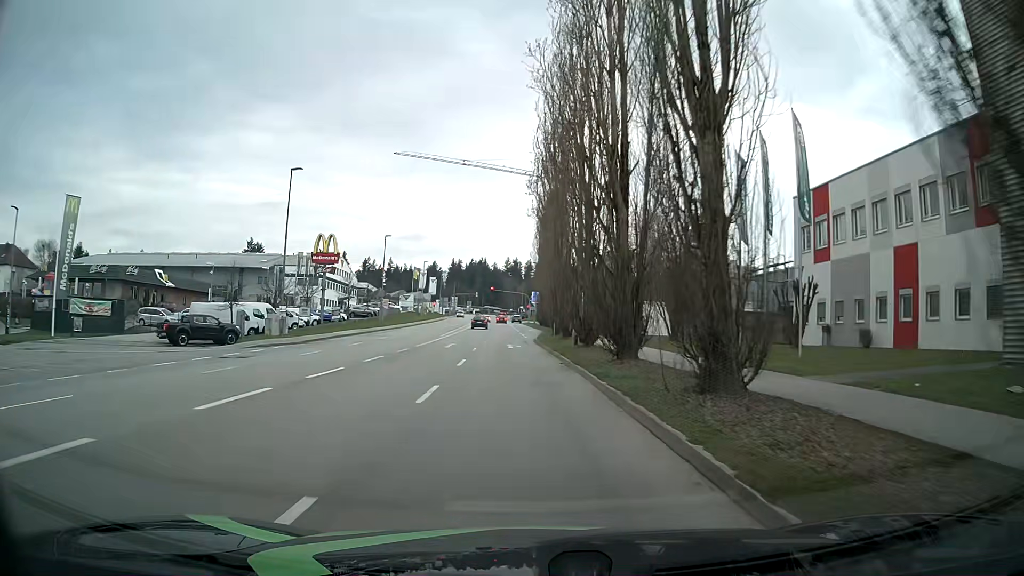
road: tertiary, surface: asphalt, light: Day
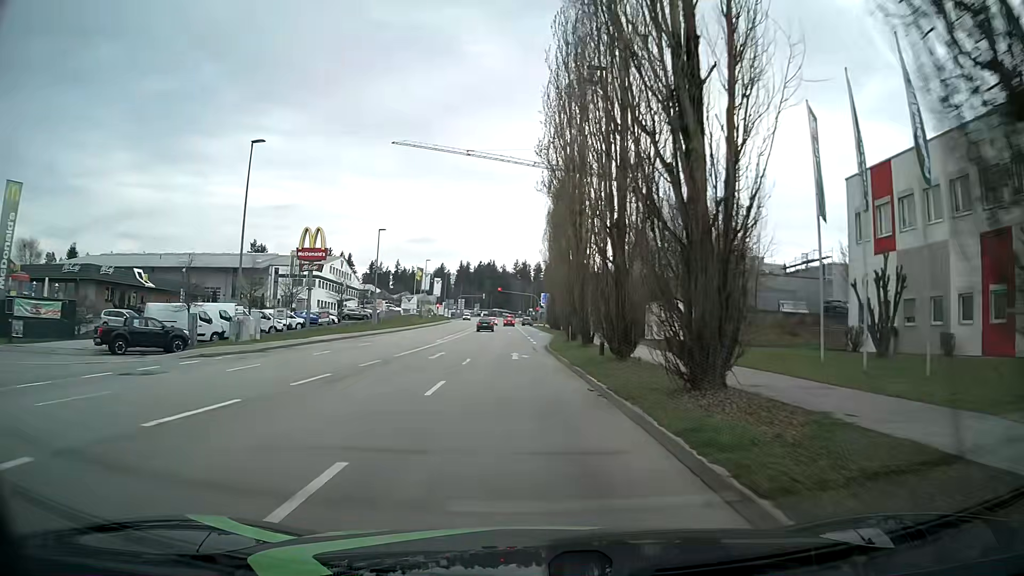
(-0.1, +7.6) m; -2°
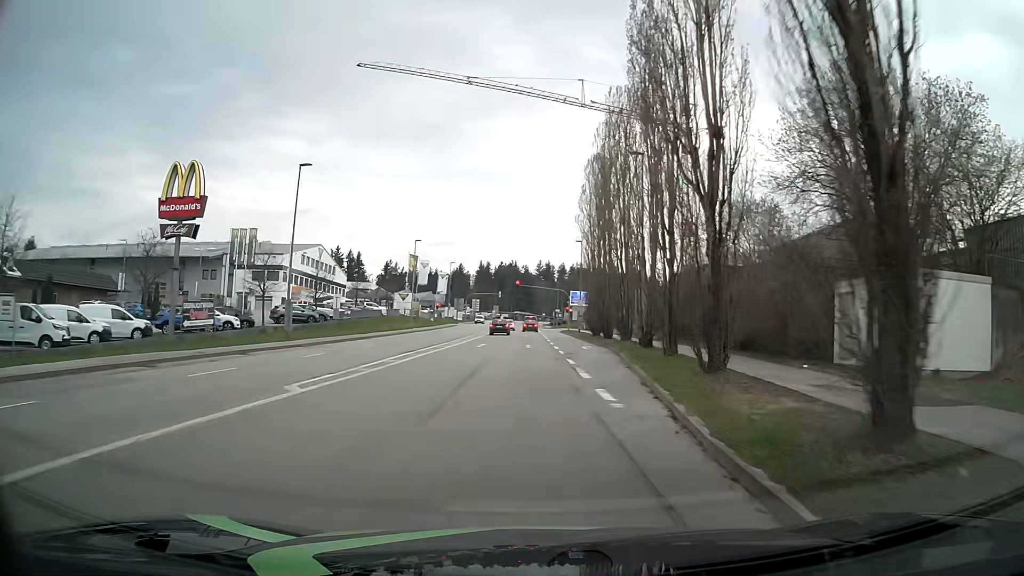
(-0.9, +30.4) m; -2°
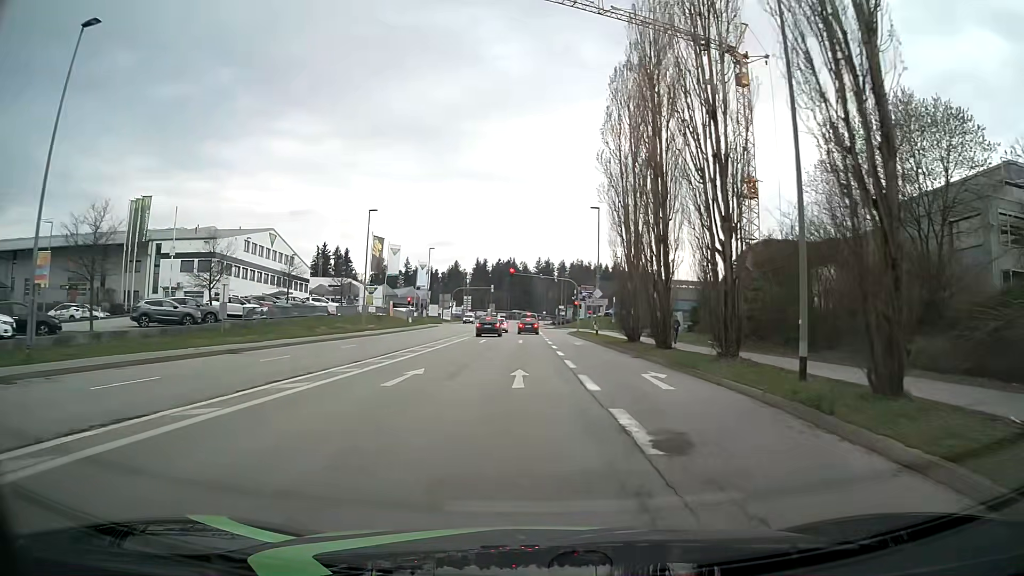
(+0.2, +21.8) m; 0°
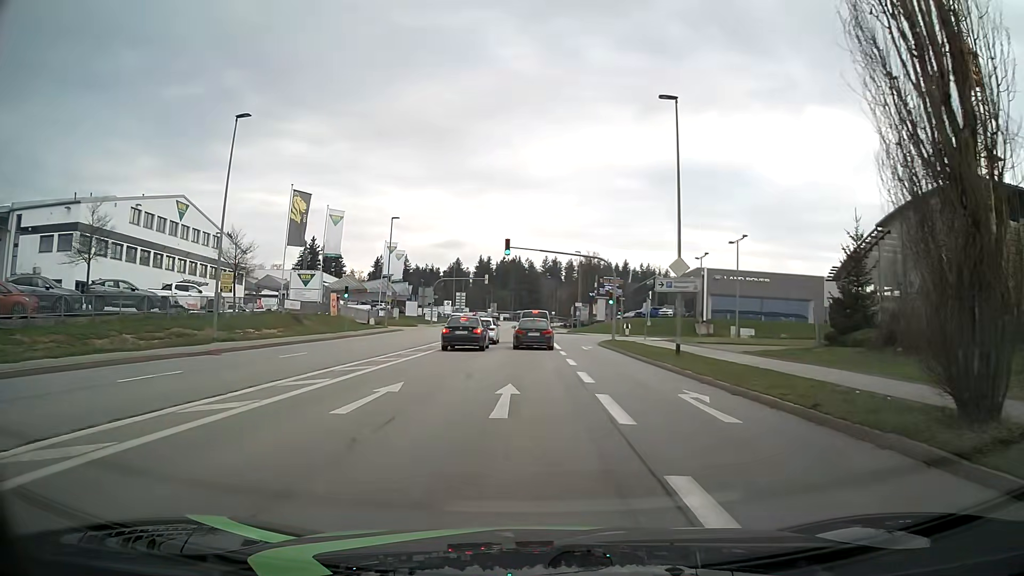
(-0.1, +28.1) m; 0°
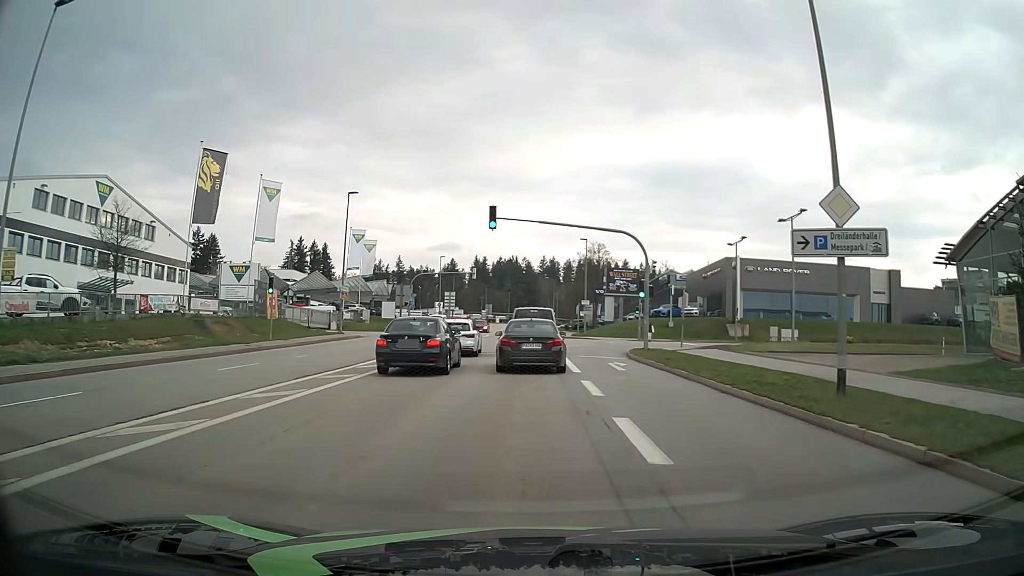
(+0.1, +14.0) m; +1°
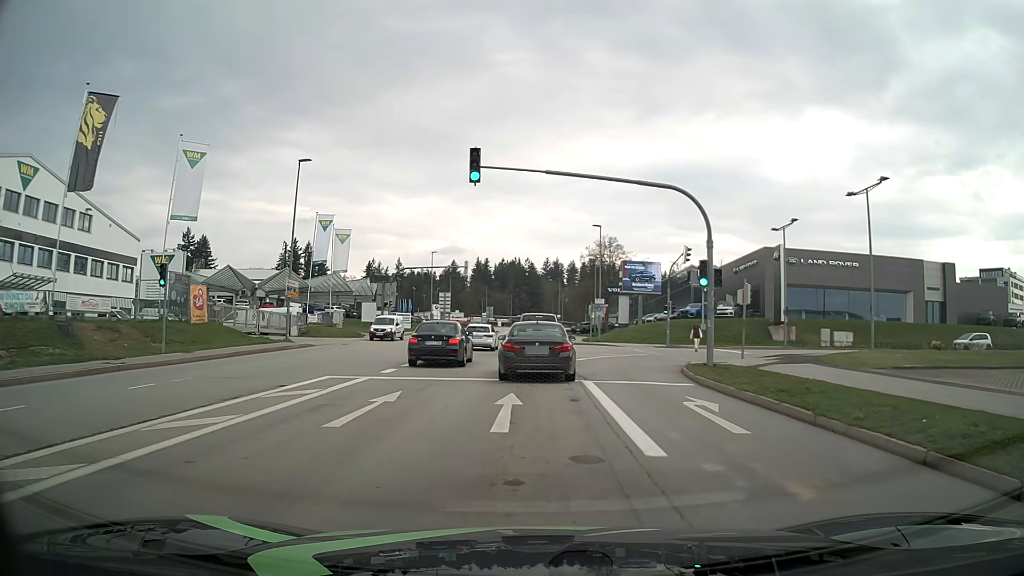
(-0.1, +11.5) m; -1°
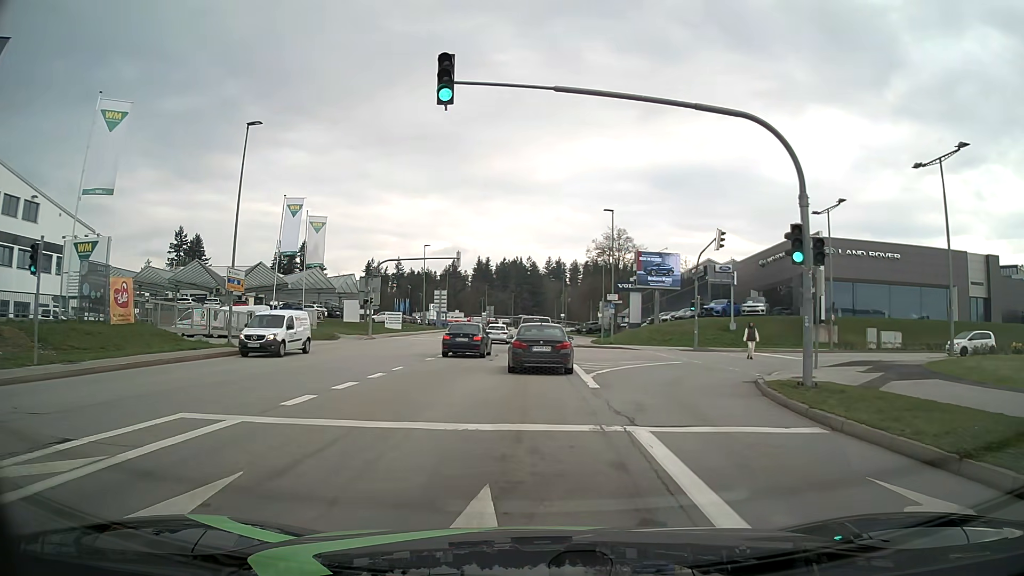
(0.0, +8.0) m; +1°
(0, +10) (0, +20) (0, +30) (0, +40) (-1, +50) (-1, +60) (-1, +70) (-1, +80) (-1, +90) (-1, +100) m
